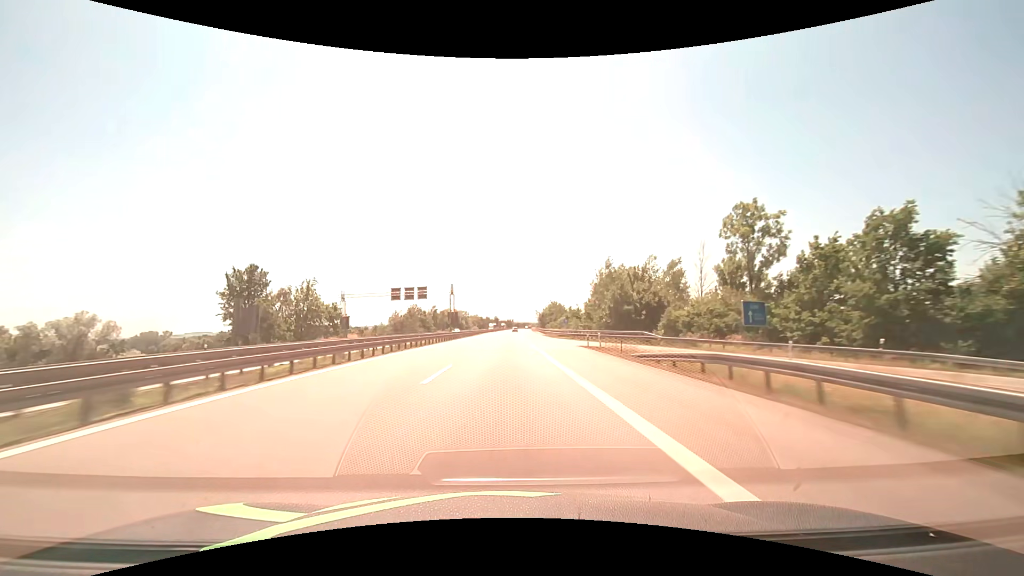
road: motorway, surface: asphalt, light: Day
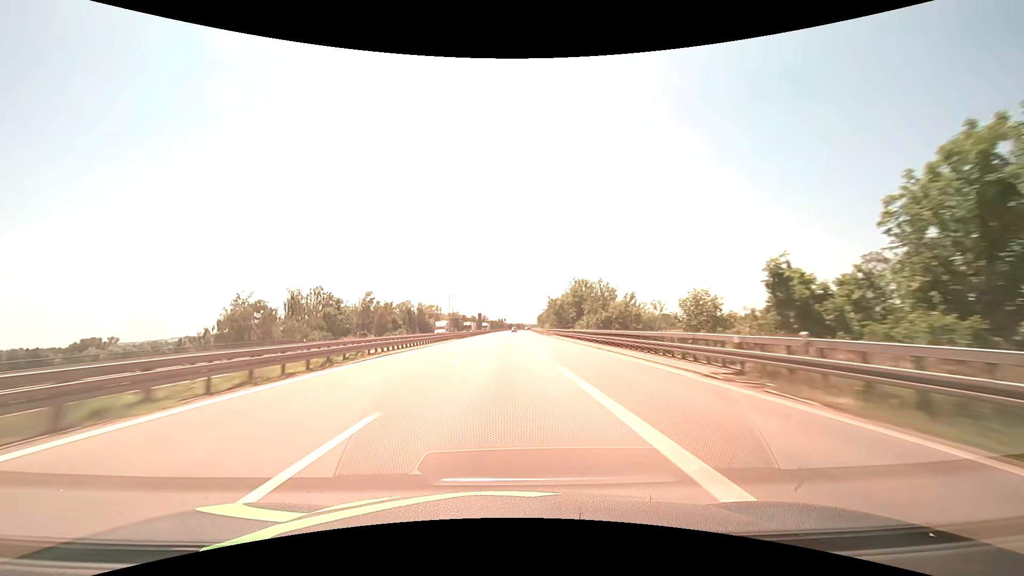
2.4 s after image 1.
(+0.8, +82.5) m; +1°
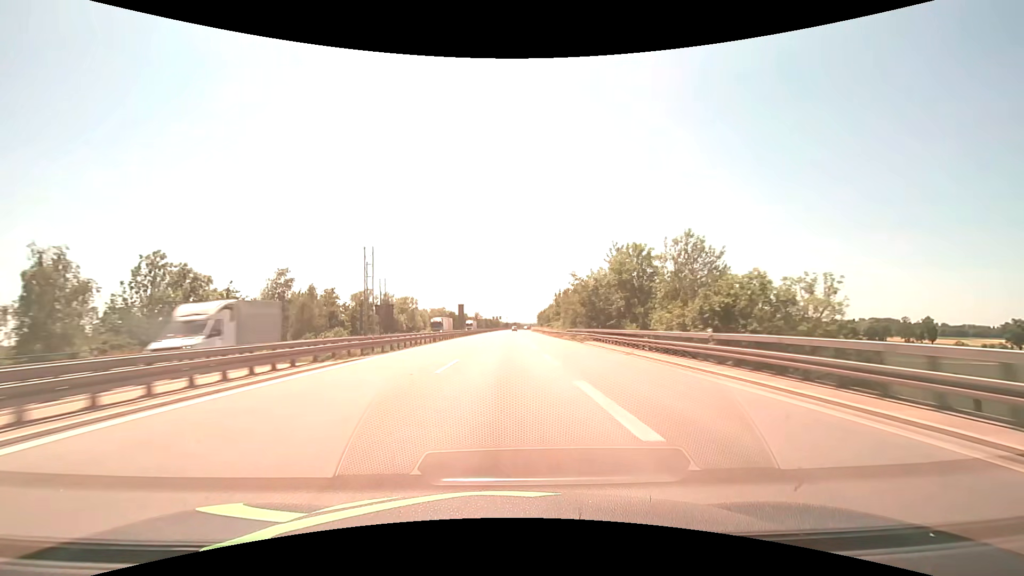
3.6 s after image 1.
(+0.2, +41.3) m; +1°
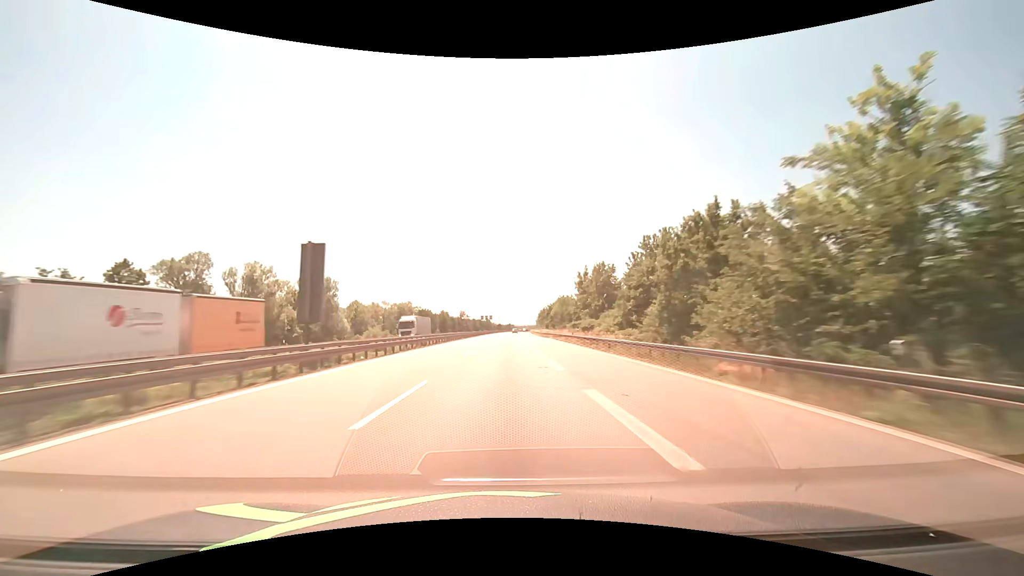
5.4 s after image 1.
(+0.4, +61.8) m; +1°
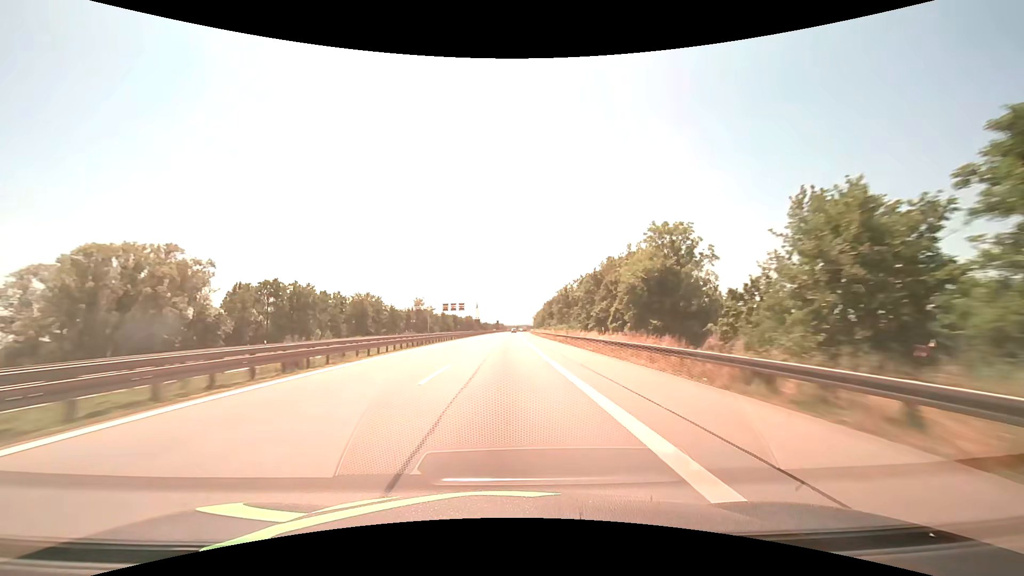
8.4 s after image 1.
(+1.1, +103.0) m; +1°
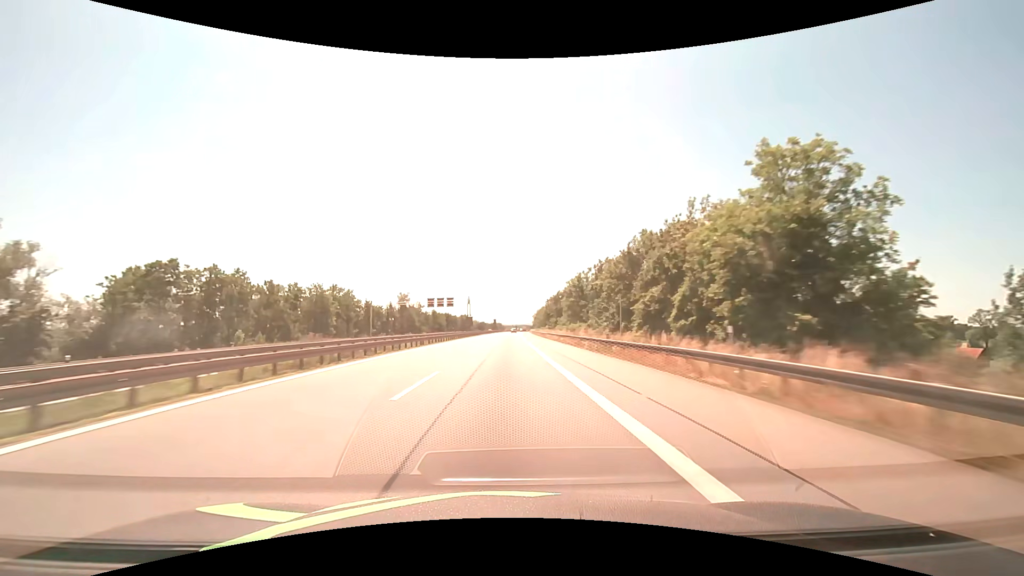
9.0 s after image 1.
(0.0, +20.6) m; 0°
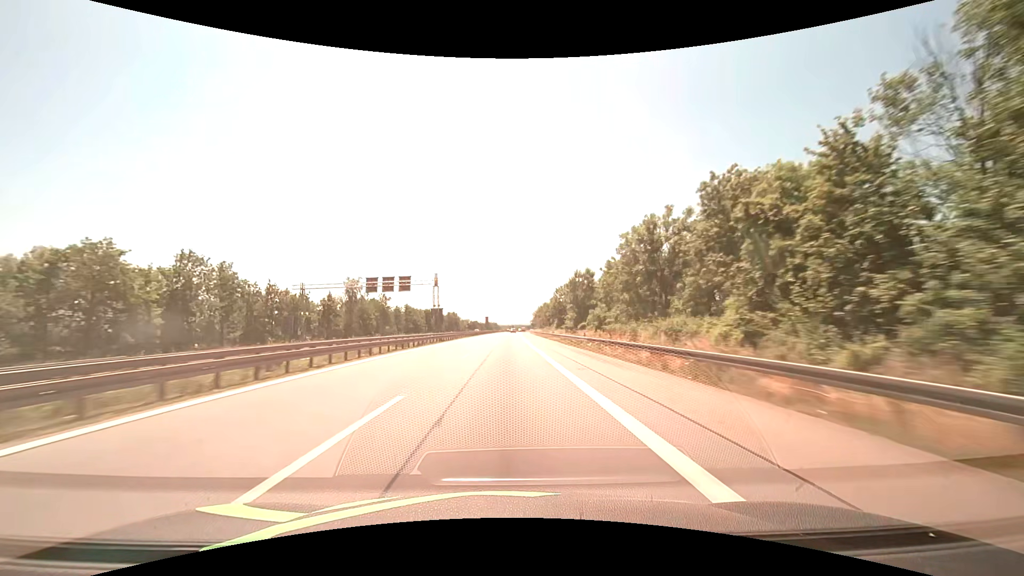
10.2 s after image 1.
(+0.1, +41.2) m; 0°
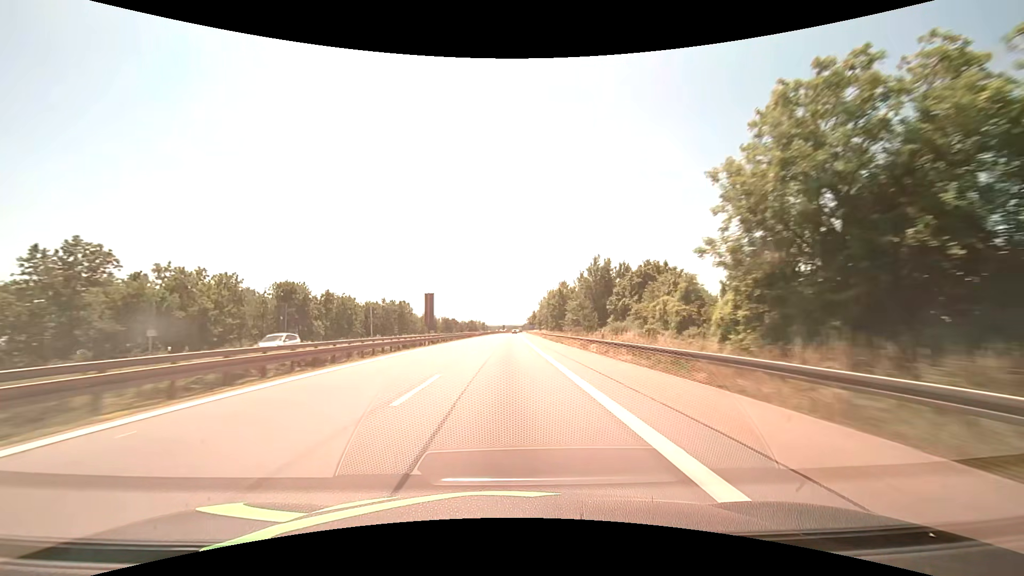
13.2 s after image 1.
(+0.9, +103.0) m; +1°
(0, +10) (0, +20) (0, +30) (0, +40) (0, +50) (0, +60) (0, +70) (+1, +80) (+1, +90) (+1, +100) m
